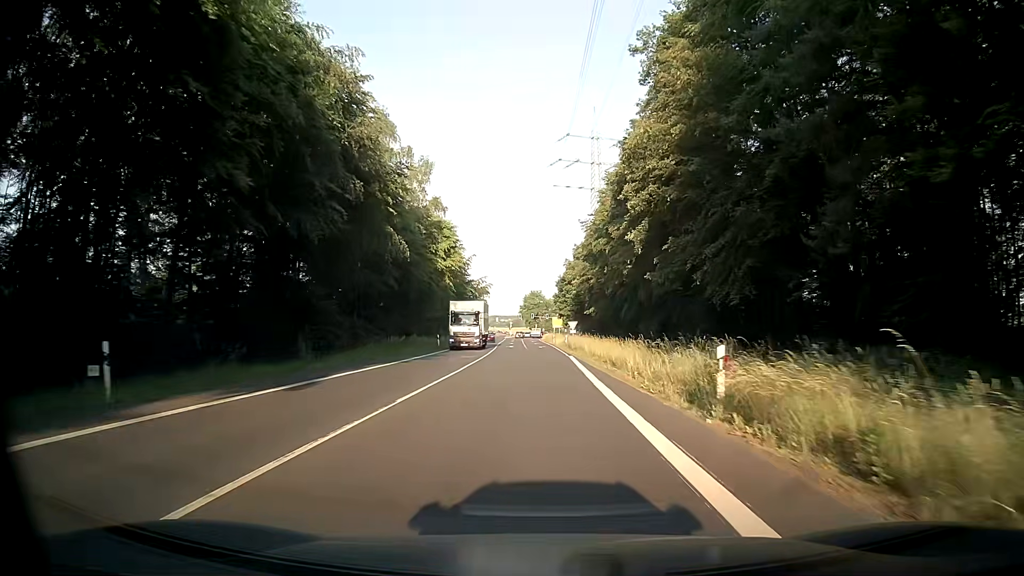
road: secondary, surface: asphalt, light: Day
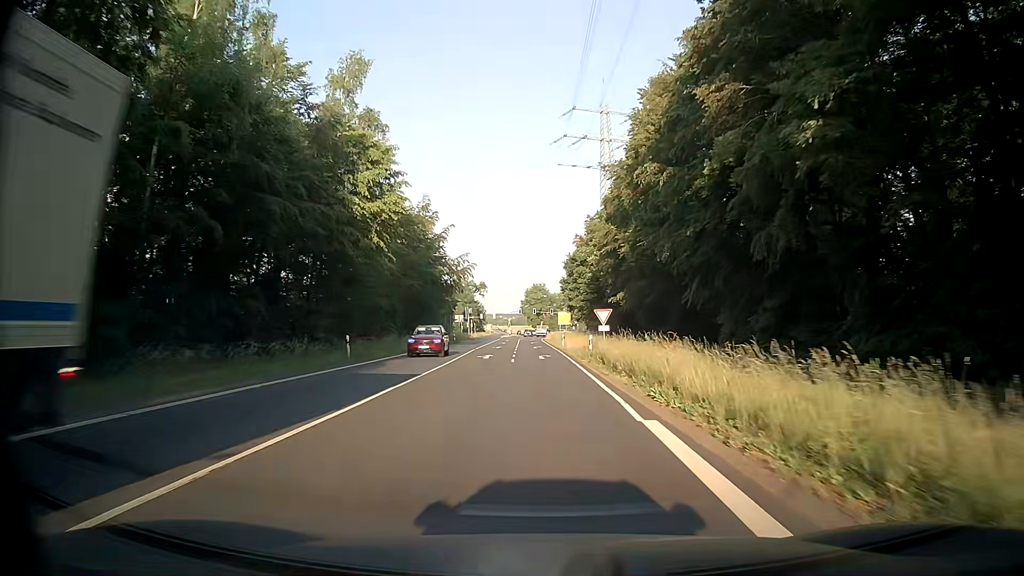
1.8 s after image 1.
(-0.1, +29.3) m; 0°
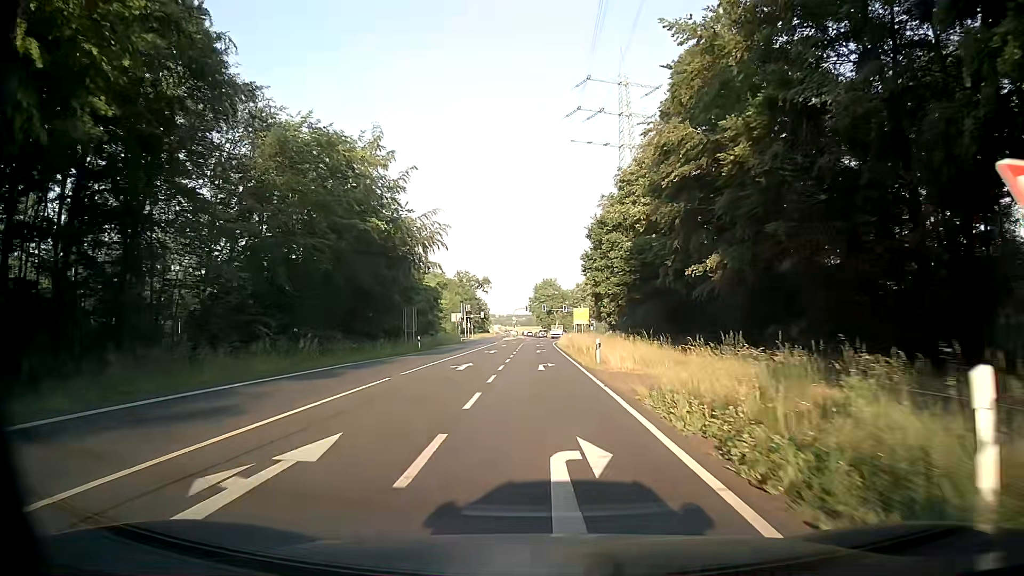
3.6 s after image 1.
(-0.4, +28.8) m; -2°
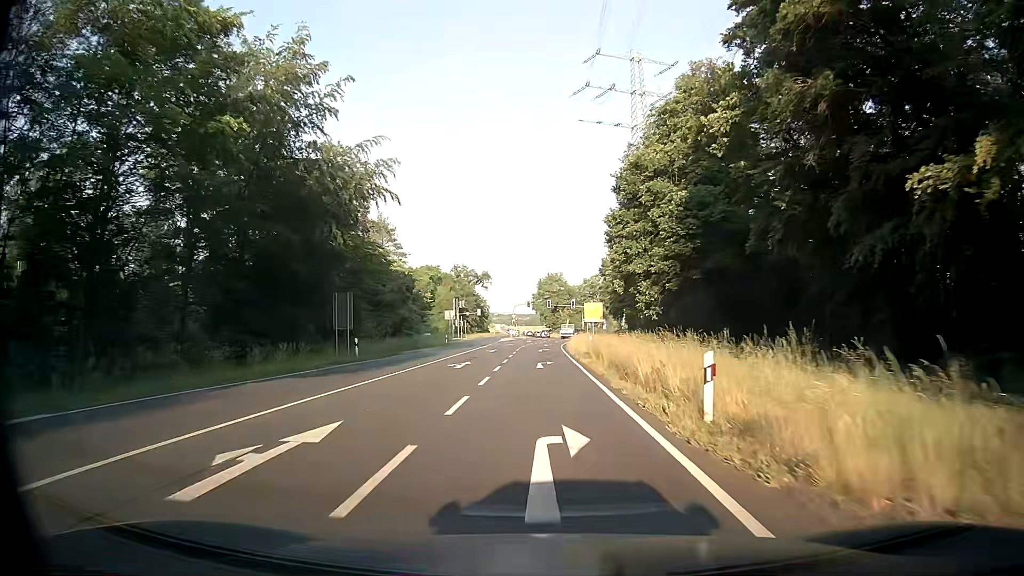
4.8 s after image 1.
(+0.1, +19.0) m; 0°
(0, +10) (0, +20) (0, +30) (0, +40) (0, +50) (0, +60) (+1, +70) (+2, +80) (+2, +90) (+3, +100) m
